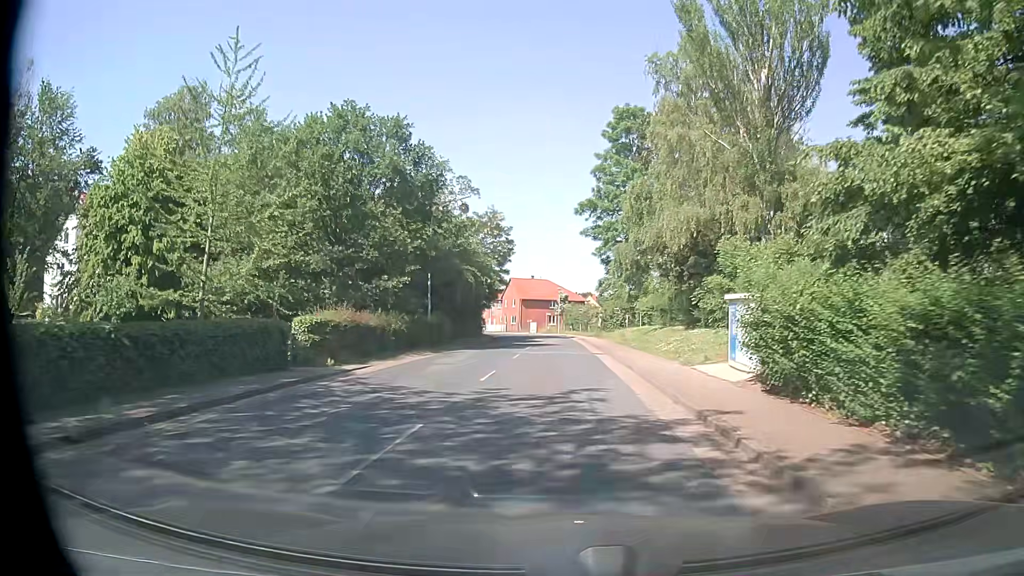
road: tertiary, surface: asphalt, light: Day
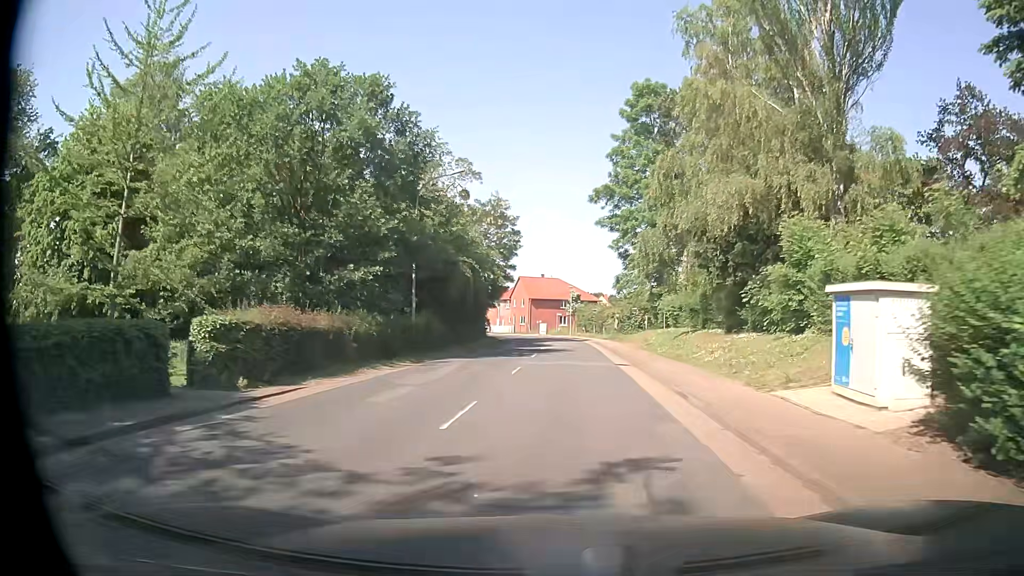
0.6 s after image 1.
(-0.1, +6.1) m; -1°
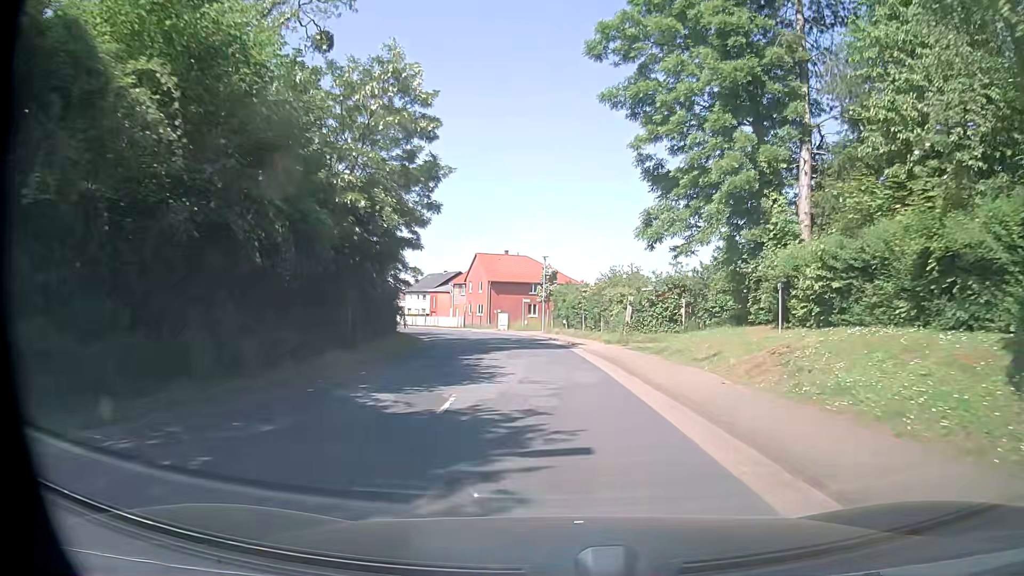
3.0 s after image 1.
(+0.2, +26.3) m; +2°
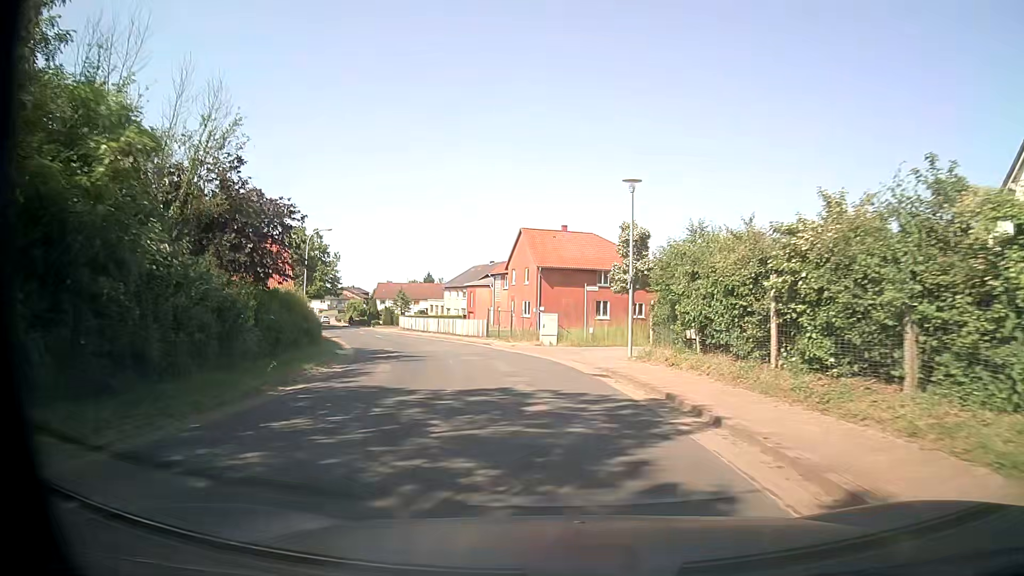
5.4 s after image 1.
(-0.9, +27.0) m; -5°
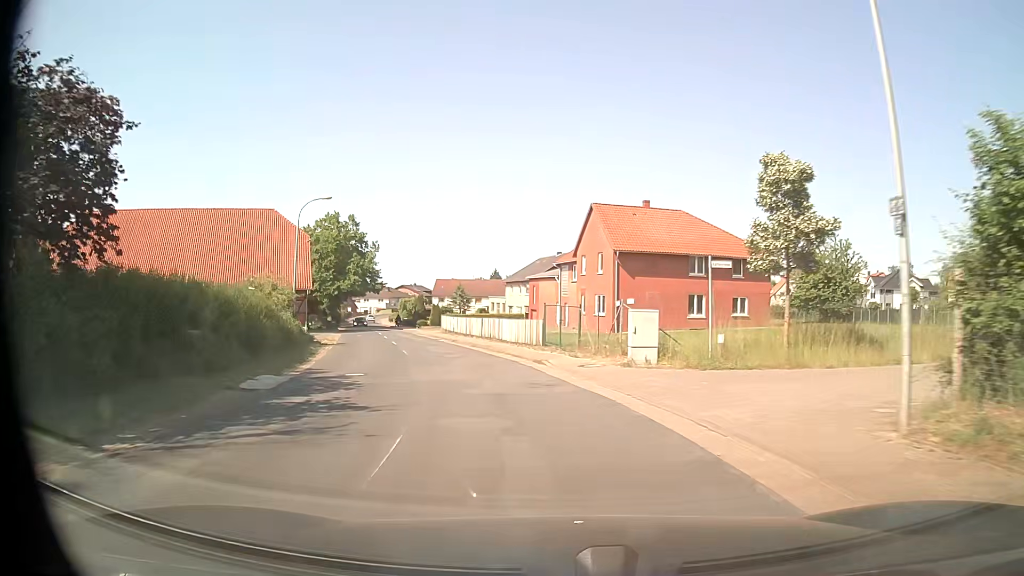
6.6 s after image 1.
(-0.6, +13.3) m; -6°
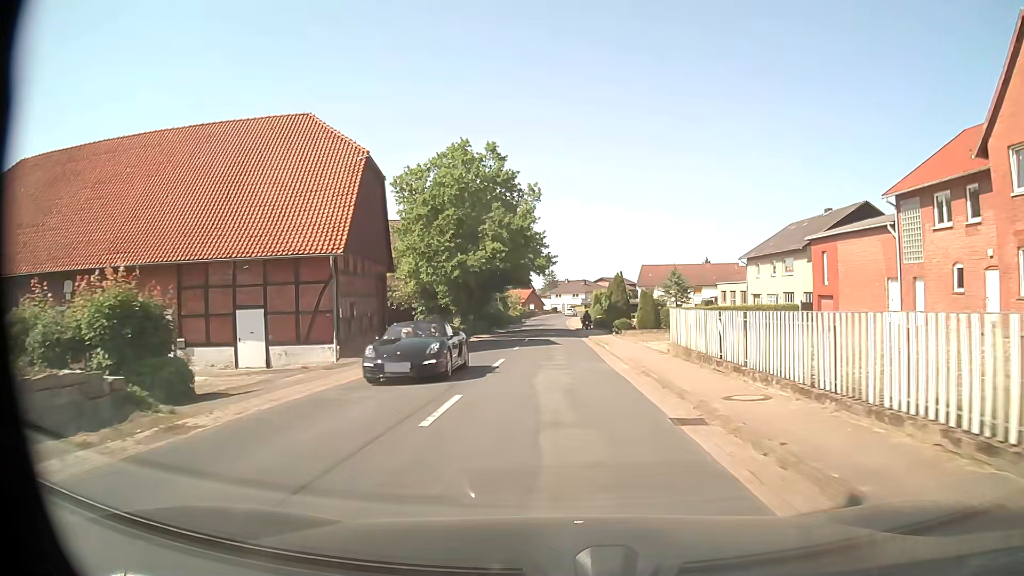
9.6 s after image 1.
(-6.2, +33.1) m; -17°
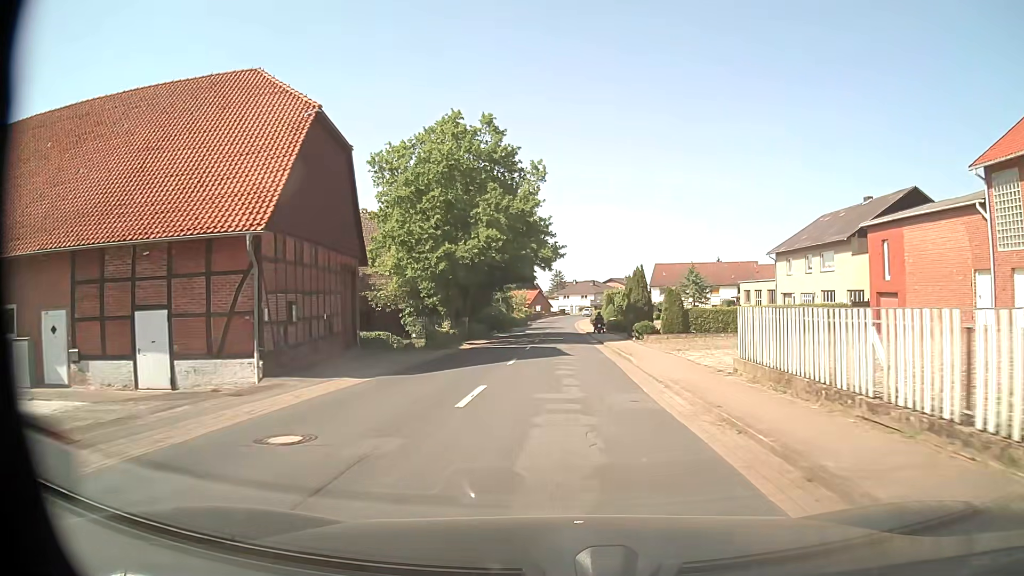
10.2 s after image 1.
(-0.1, +7.1) m; -1°
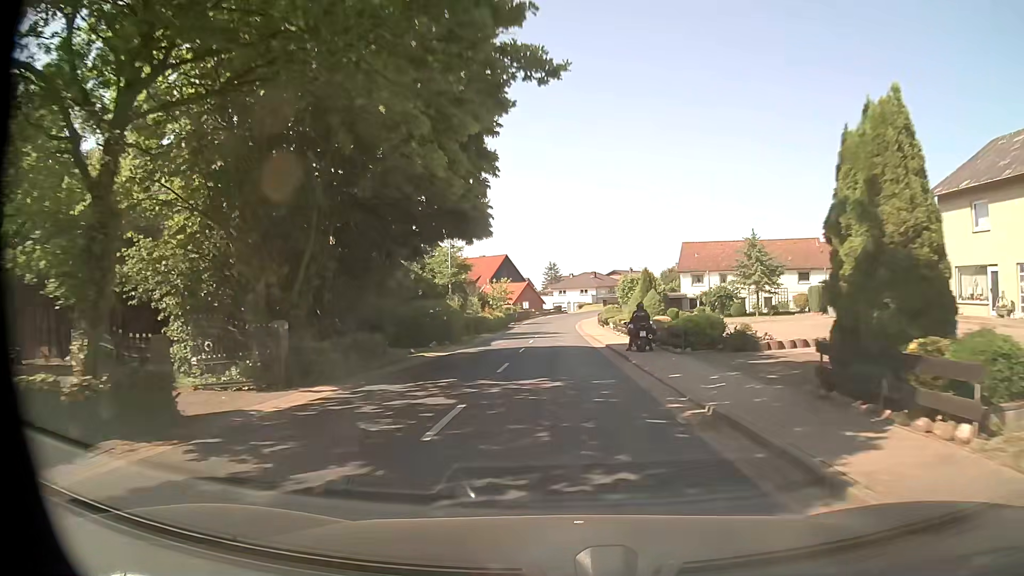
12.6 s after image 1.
(+0.3, +29.8) m; +1°
(0, +10) (0, +20) (0, +30) (0, +40) (0, +50) (0, +60) (0, +70) (0, +80) (+2, +90) (+4, +100) m
